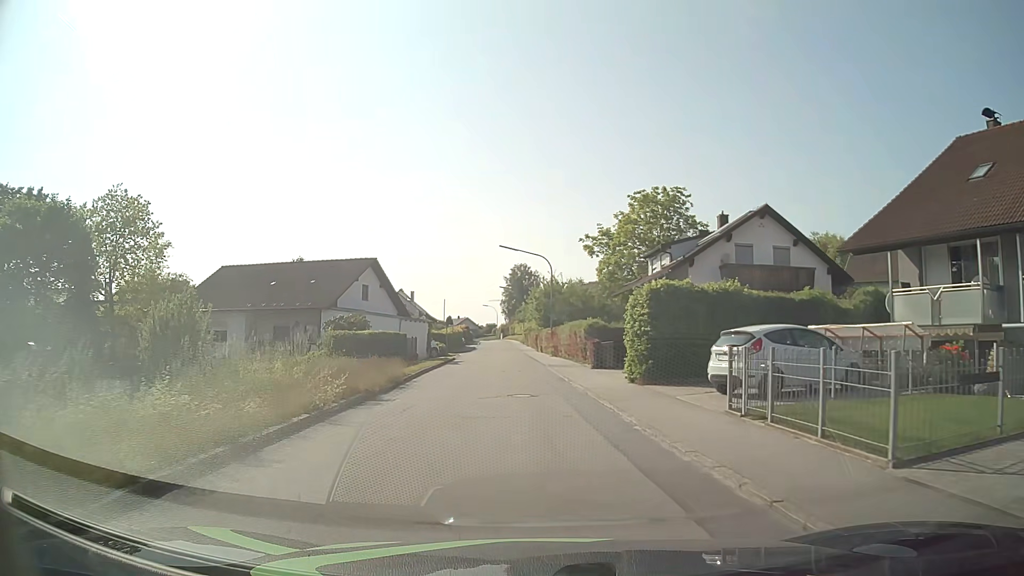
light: Day
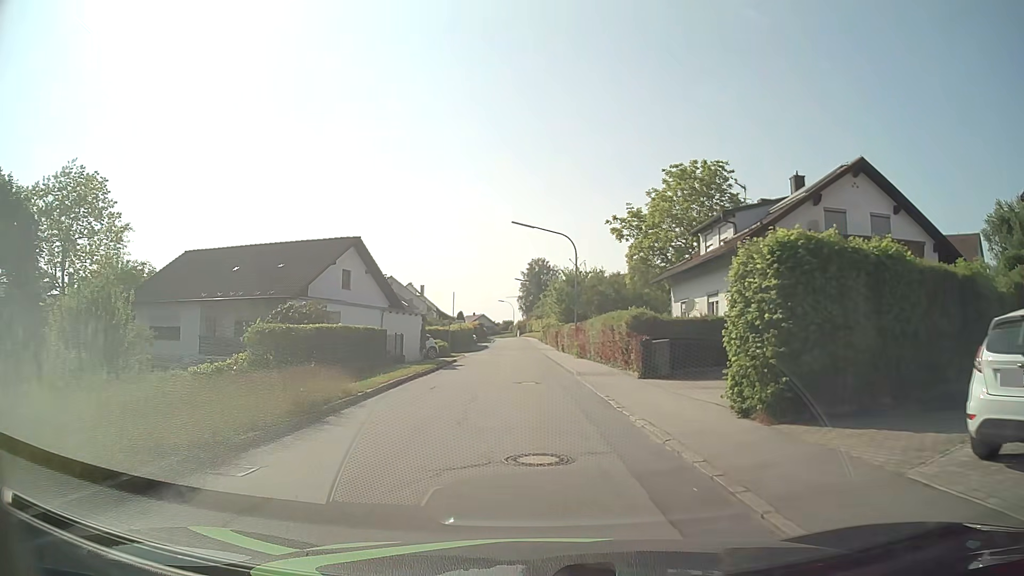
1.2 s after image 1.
(-0.1, +8.8) m; -2°
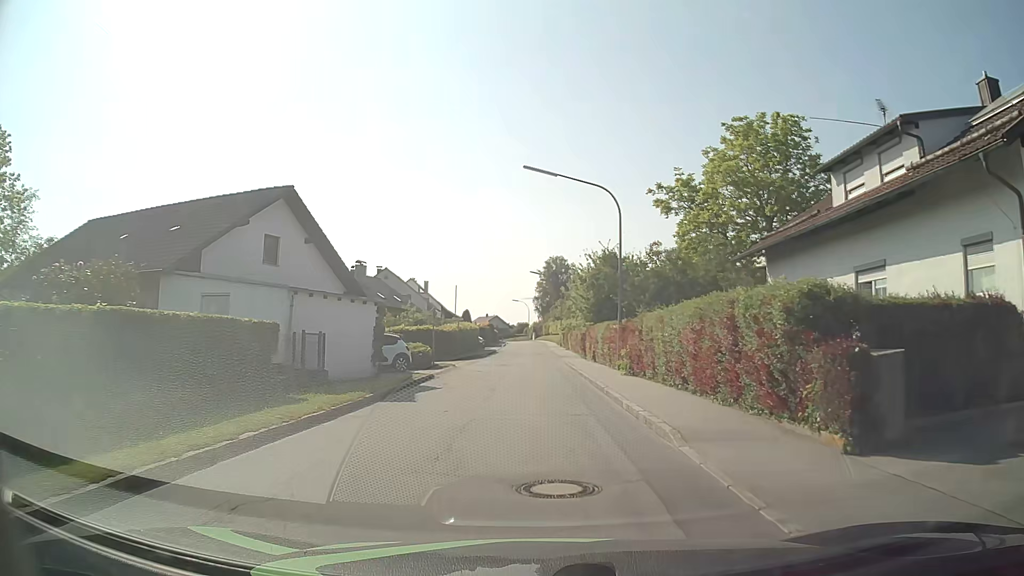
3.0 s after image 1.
(-0.2, +13.1) m; -1°
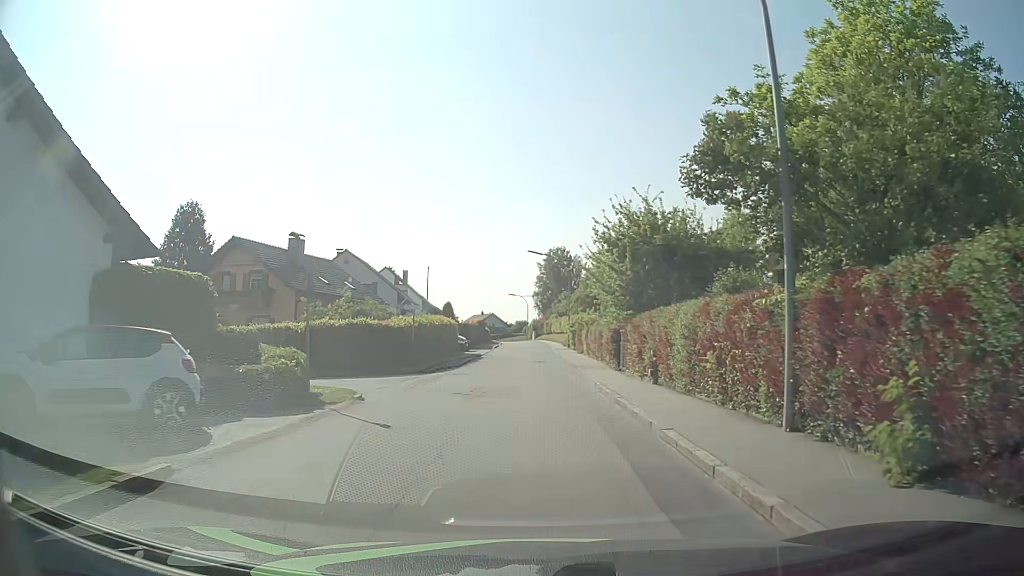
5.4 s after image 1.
(-0.1, +17.0) m; -1°
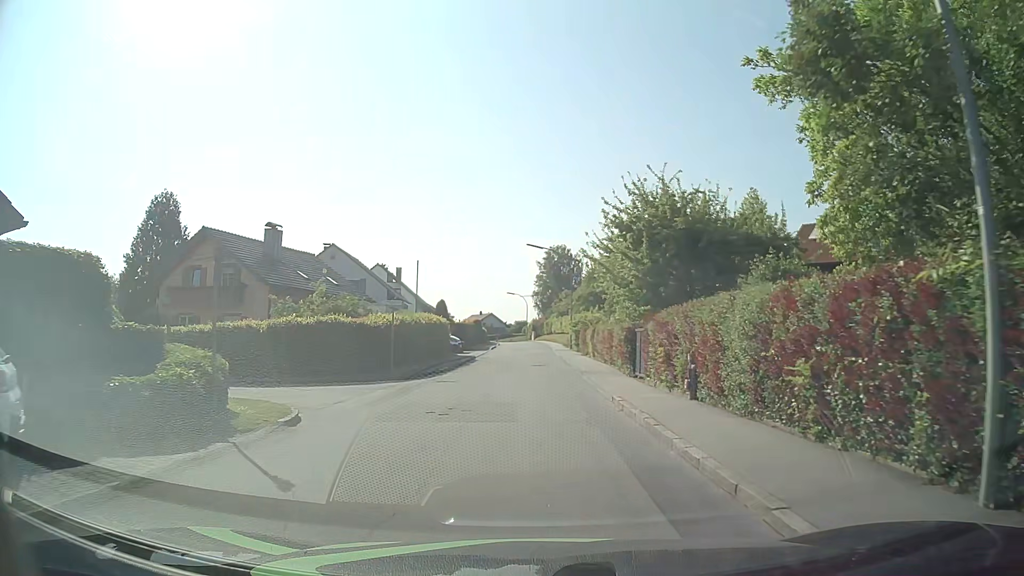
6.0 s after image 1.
(0.0, +4.2) m; 0°
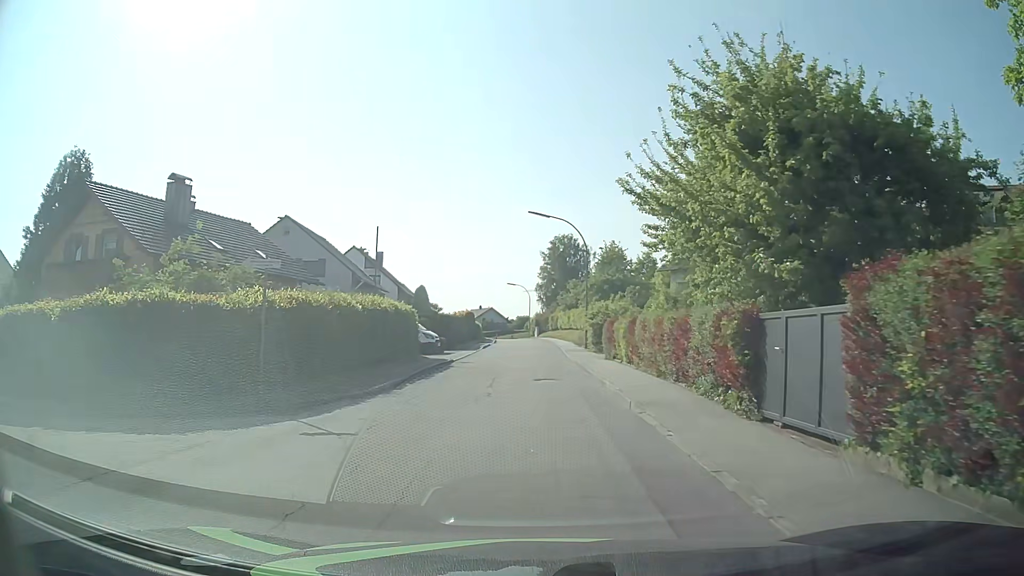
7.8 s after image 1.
(0.0, +12.4) m; 0°
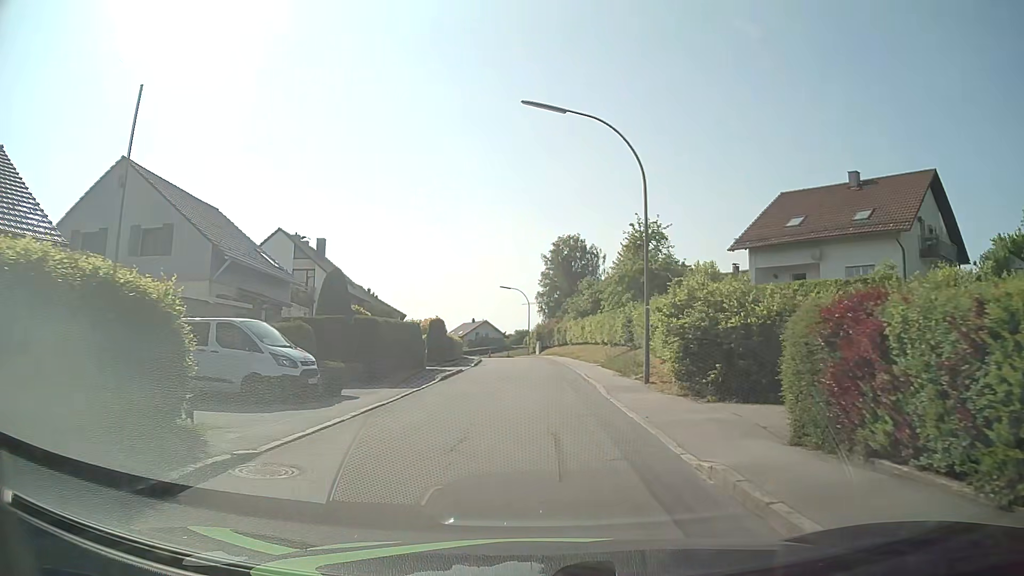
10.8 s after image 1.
(-0.1, +21.1) m; +1°
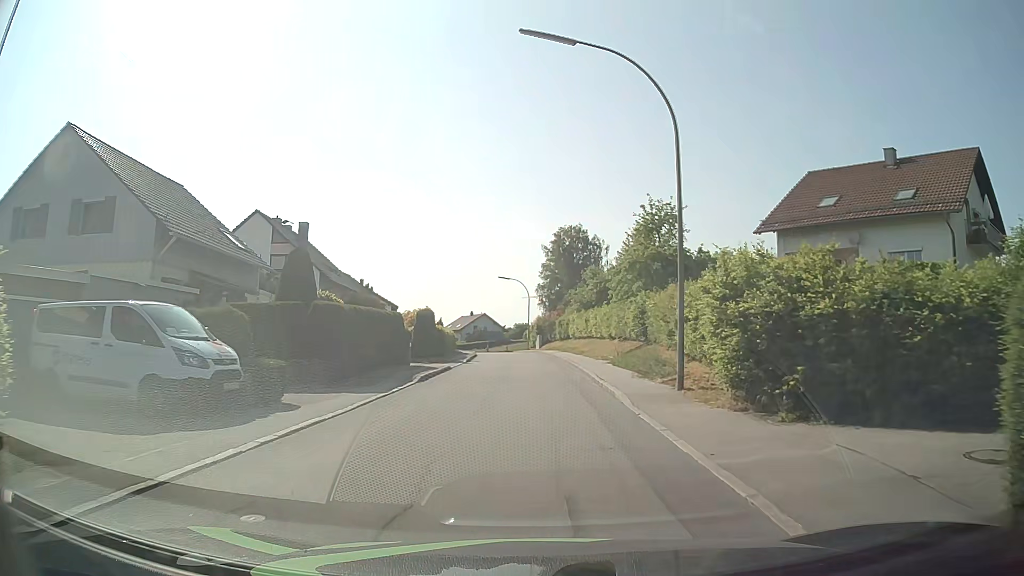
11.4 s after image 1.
(-0.1, +4.4) m; -1°
(0, +10) (0, +20) (0, +30) (0, +40) (-1, +50) (-2, +60) (-3, +70) (-5, +80) (-7, +89) (-10, +99) m
